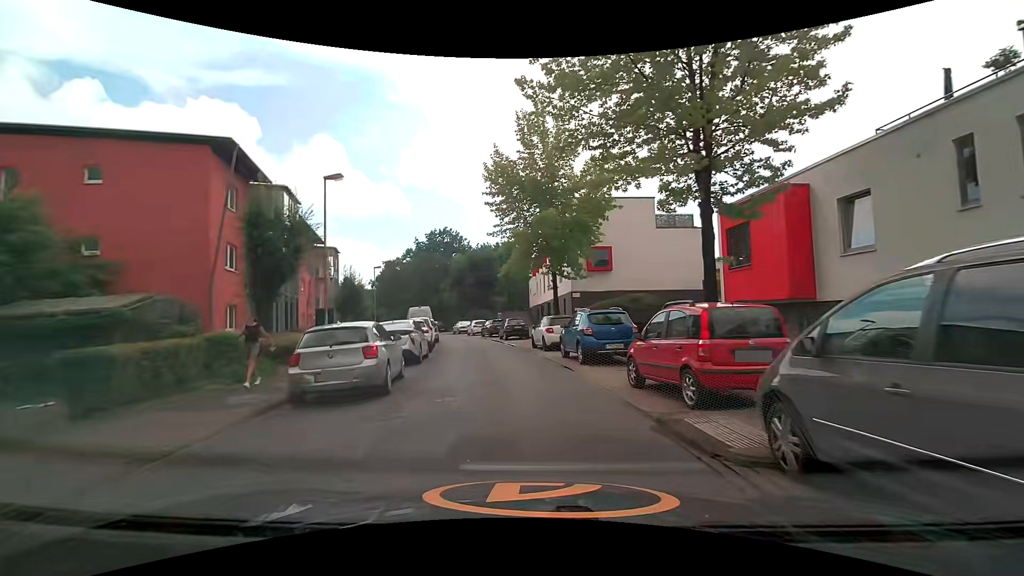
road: residential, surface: asphalt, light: Day
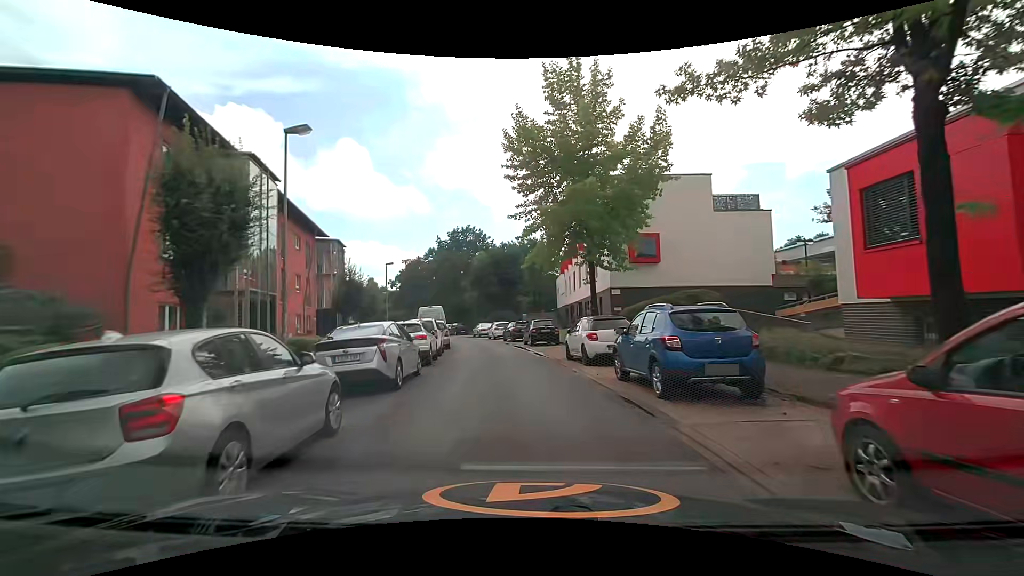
(-0.1, +6.0) m; -2°
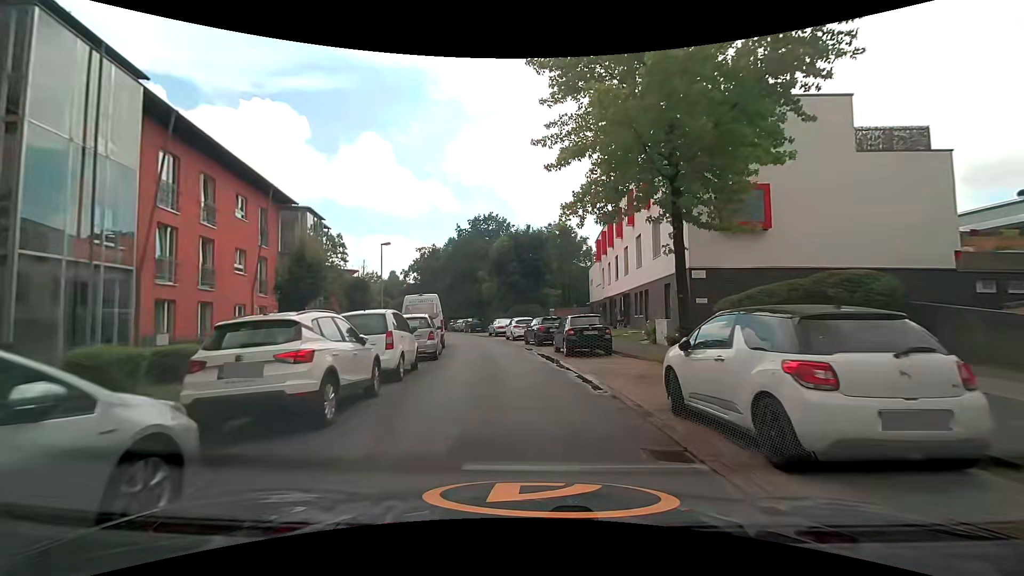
(-0.3, +10.3) m; -3°
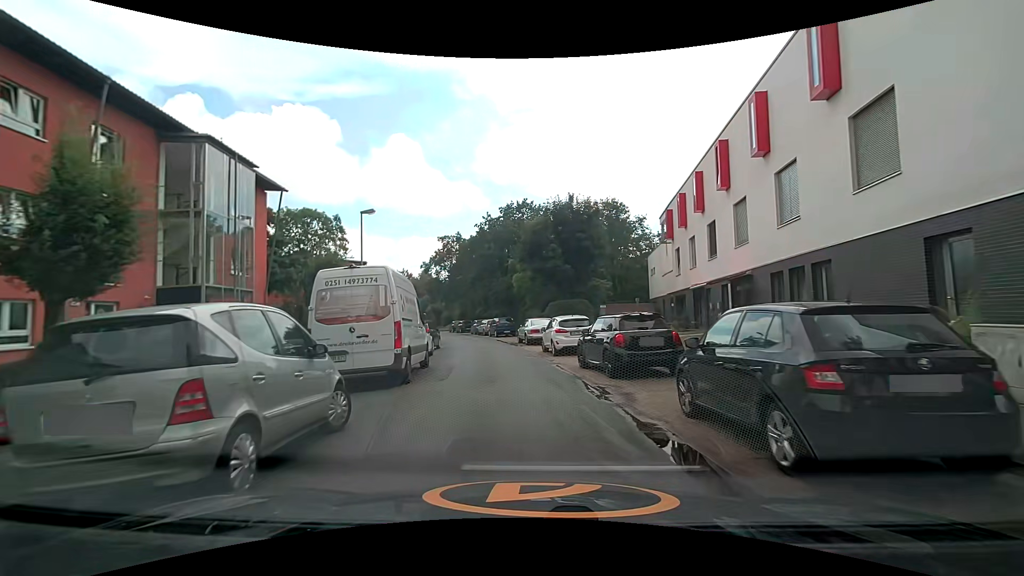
(-0.5, +13.2) m; -6°
